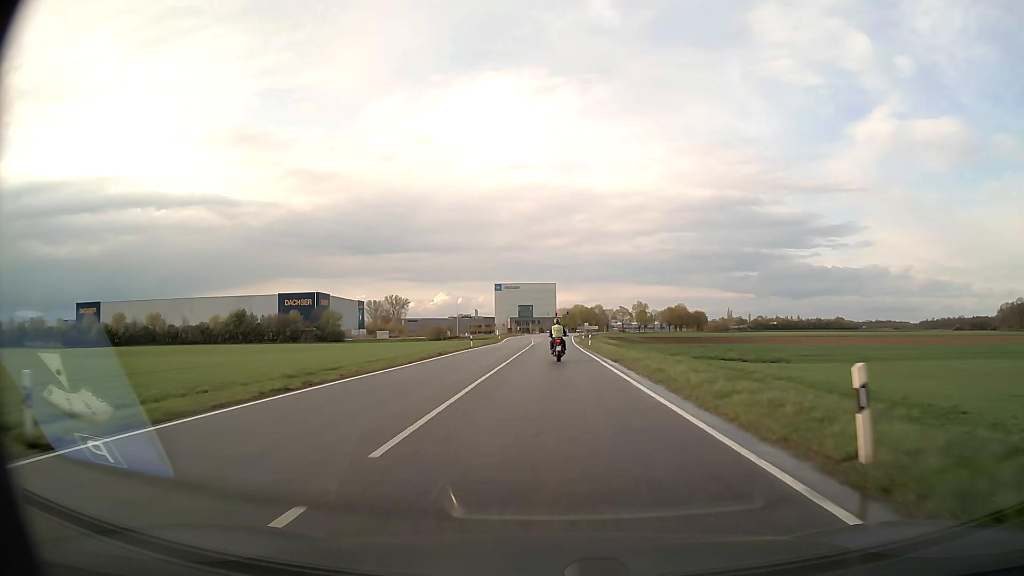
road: secondary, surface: asphalt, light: Day
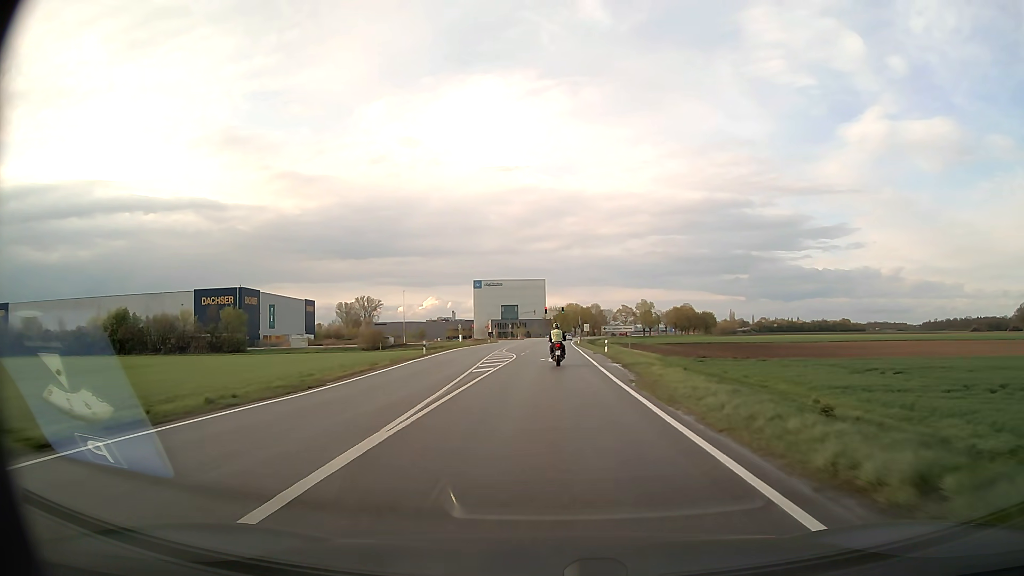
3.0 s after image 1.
(+0.4, +56.7) m; +1°
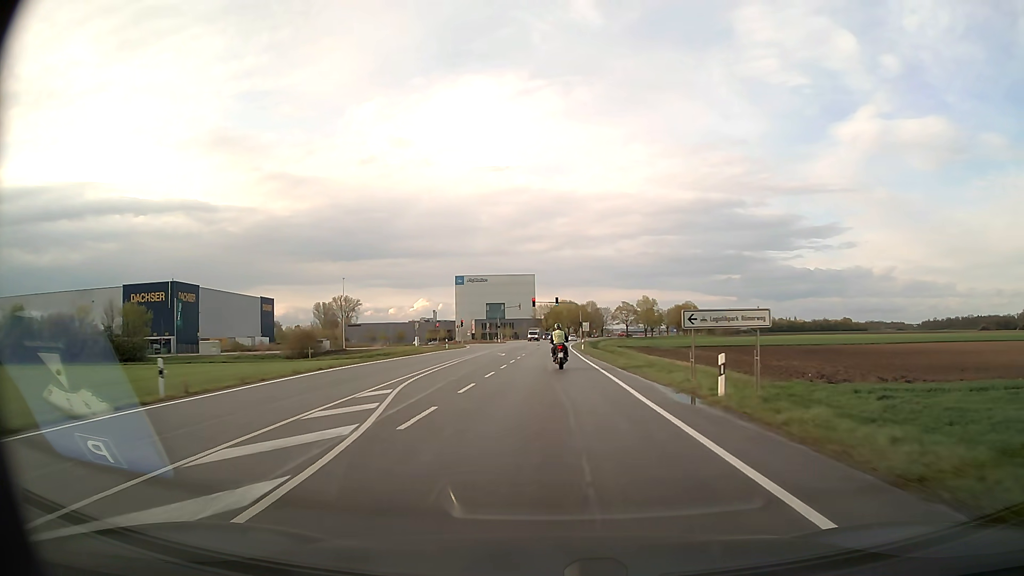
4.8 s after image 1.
(+0.2, +33.8) m; +1°
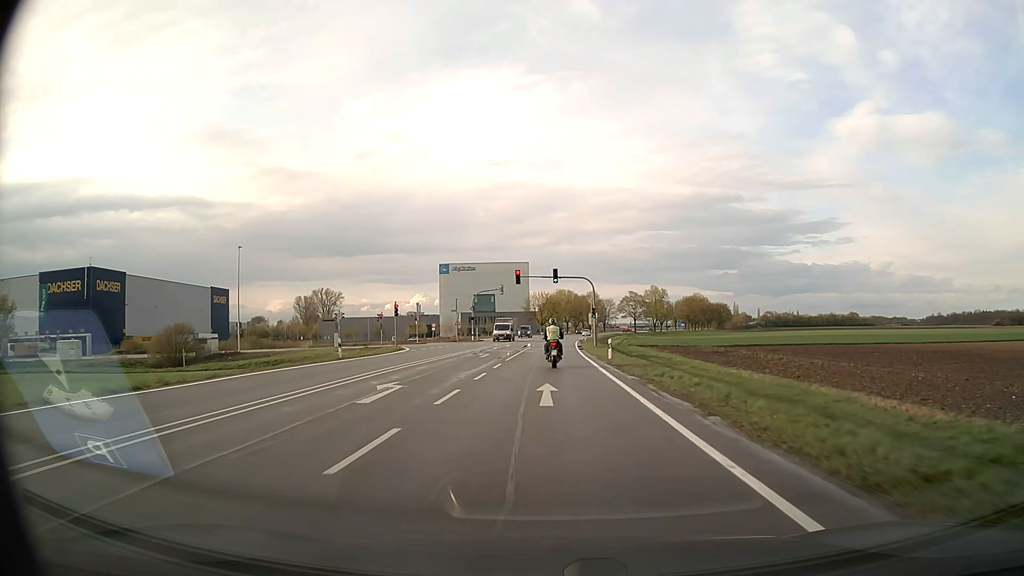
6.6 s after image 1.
(+0.3, +33.1) m; +1°
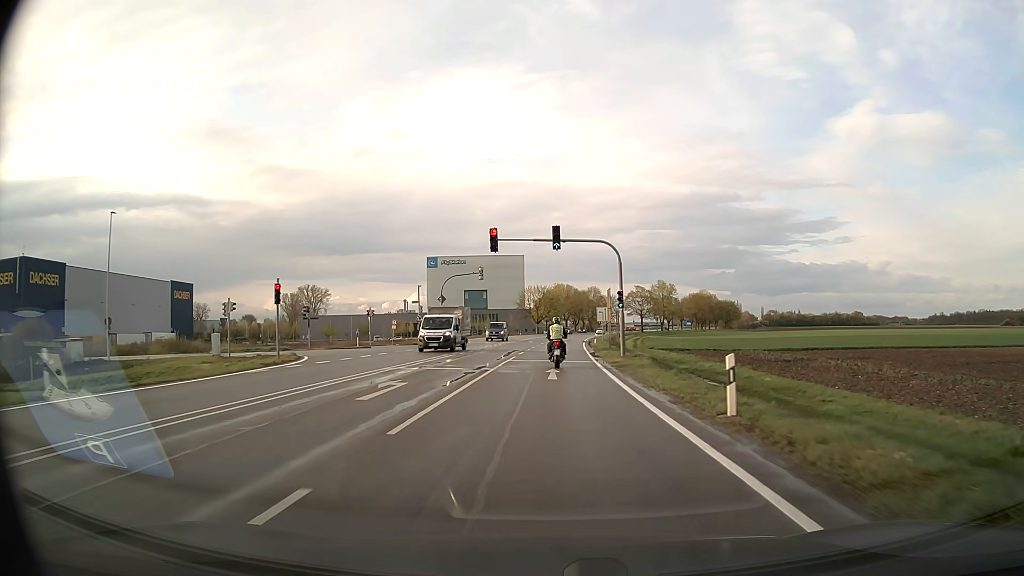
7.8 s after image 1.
(0.0, +21.6) m; 0°
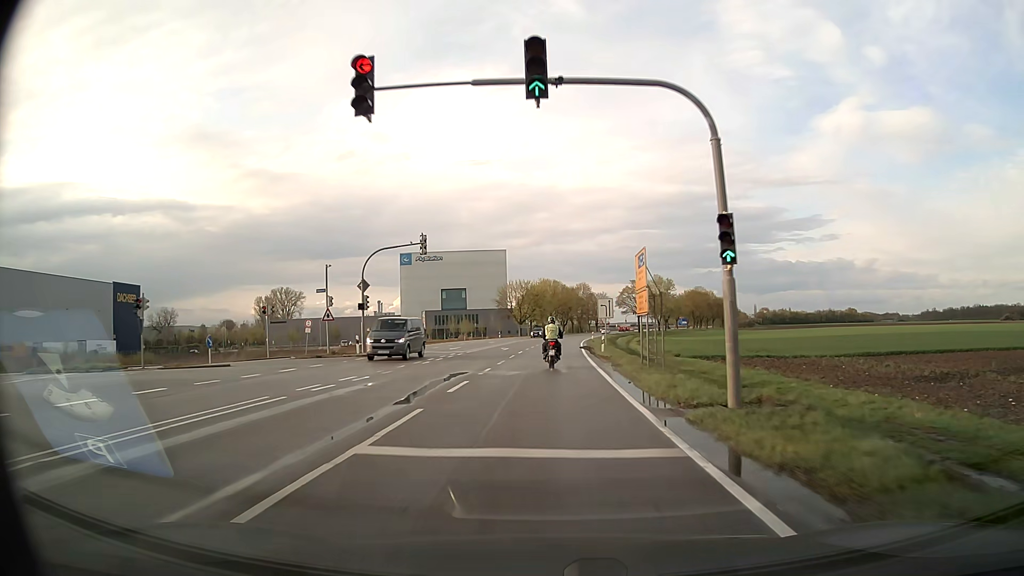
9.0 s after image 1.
(+0.3, +21.4) m; +1°
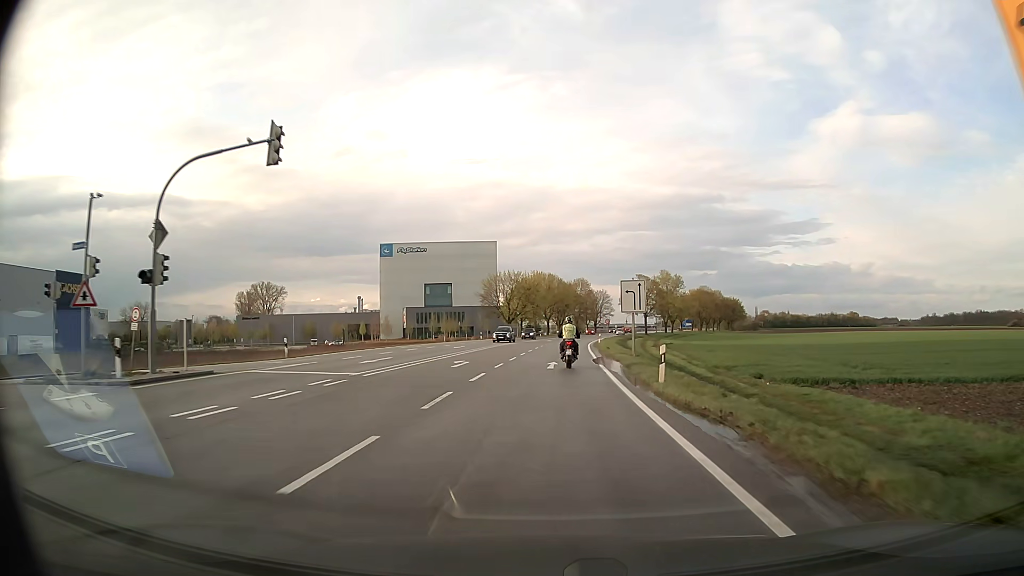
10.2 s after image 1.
(0.0, +21.1) m; 0°
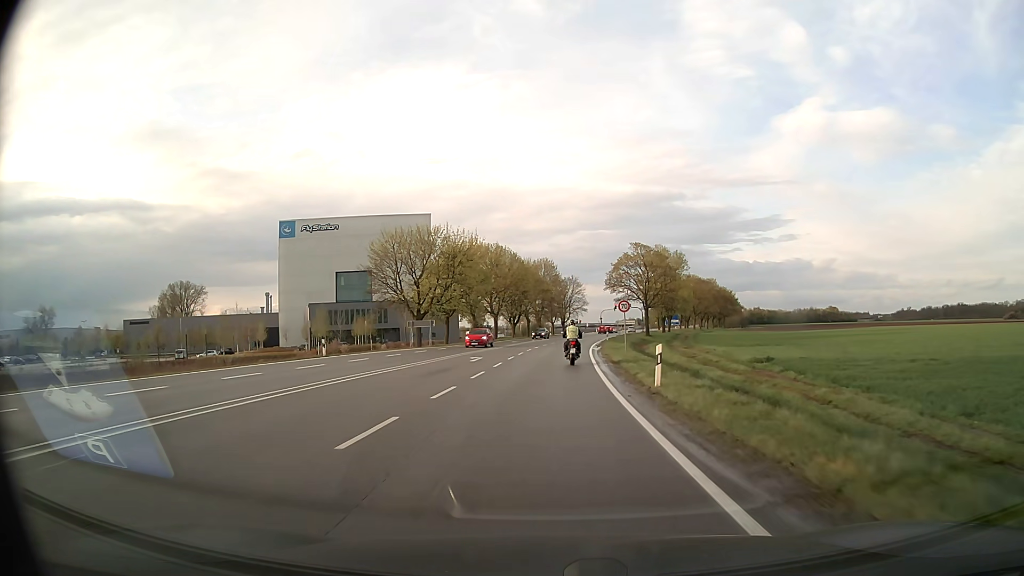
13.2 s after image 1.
(+1.8, +51.5) m; +4°
(0, +10) (0, +20) (0, +30) (+1, +40) (+1, +50) (+2, +60) (+3, +70) (+4, +80) (+5, +90) (+7, +100) m
